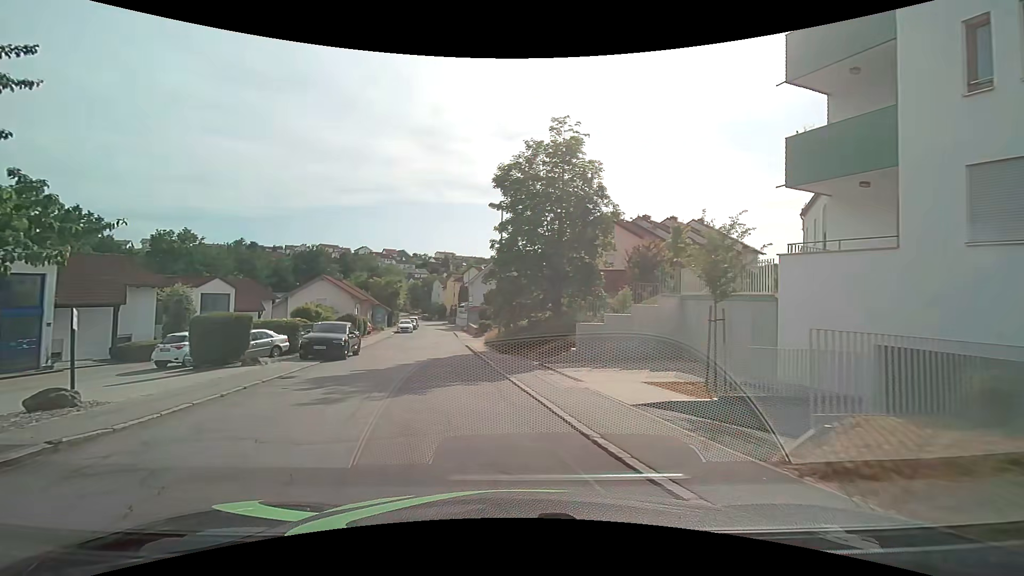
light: Day
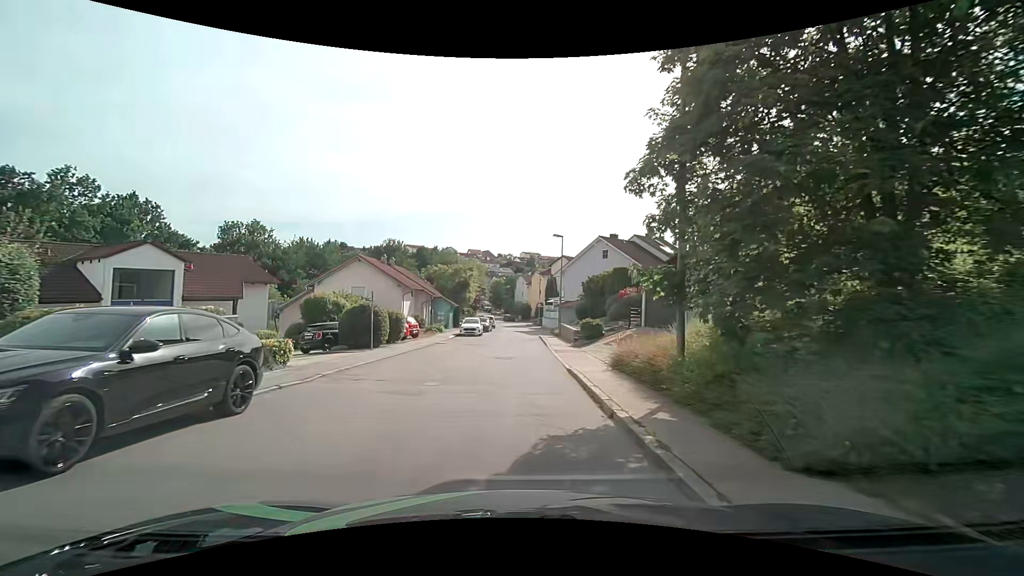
(-1.9, +18.1) m; -10°
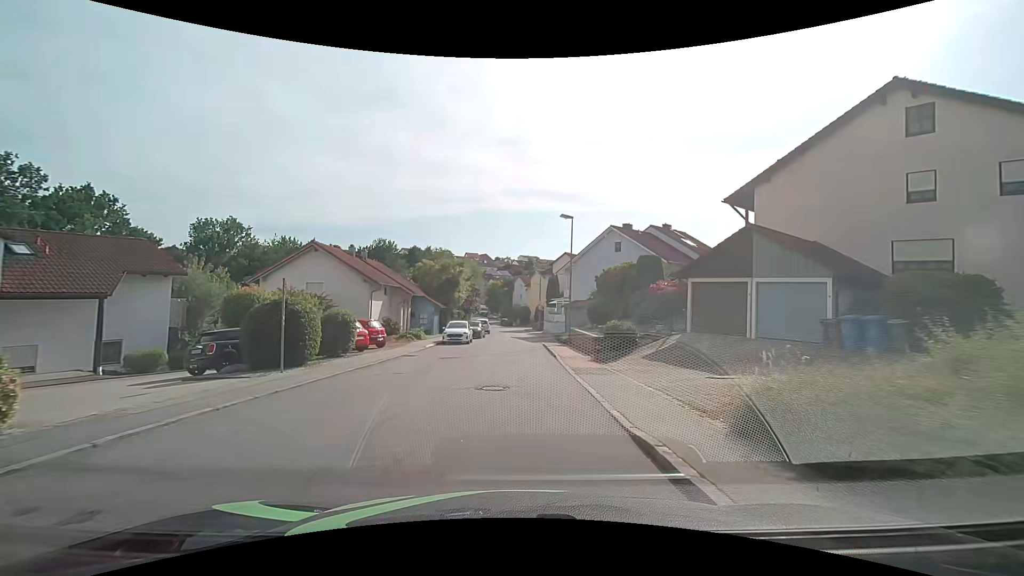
(0.0, +8.3) m; 0°
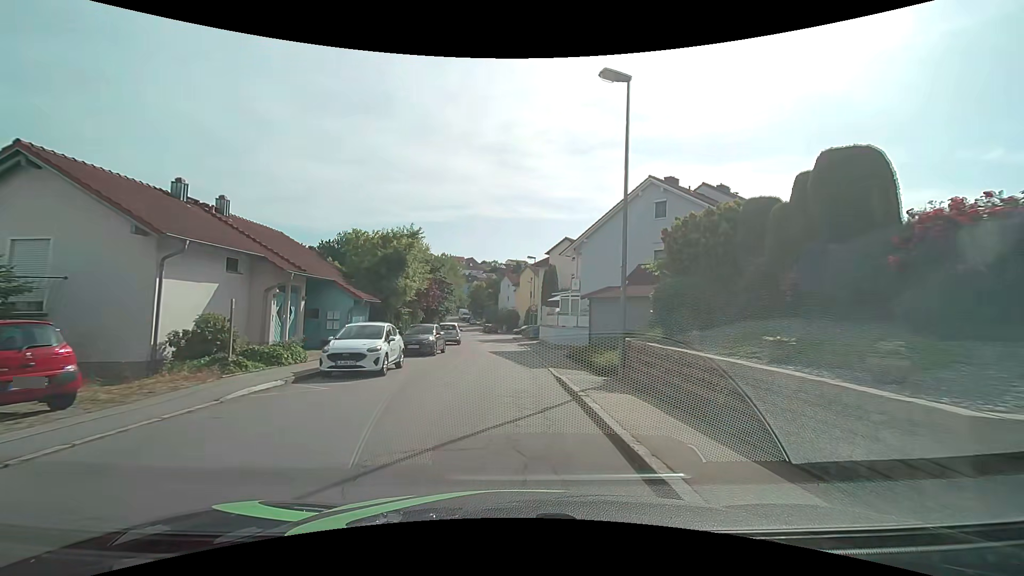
(+0.2, +17.9) m; +1°
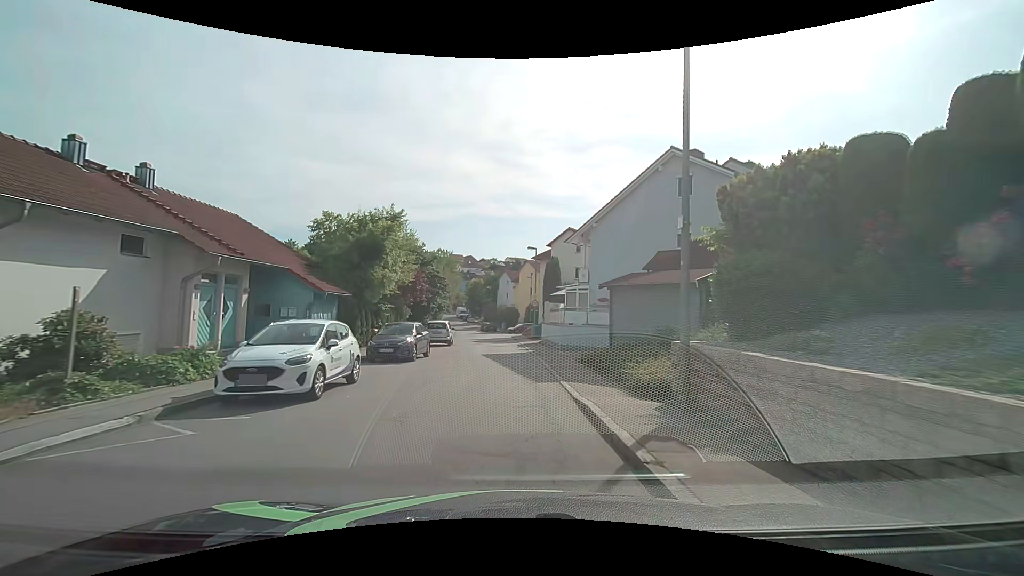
(0.0, +4.6) m; 0°
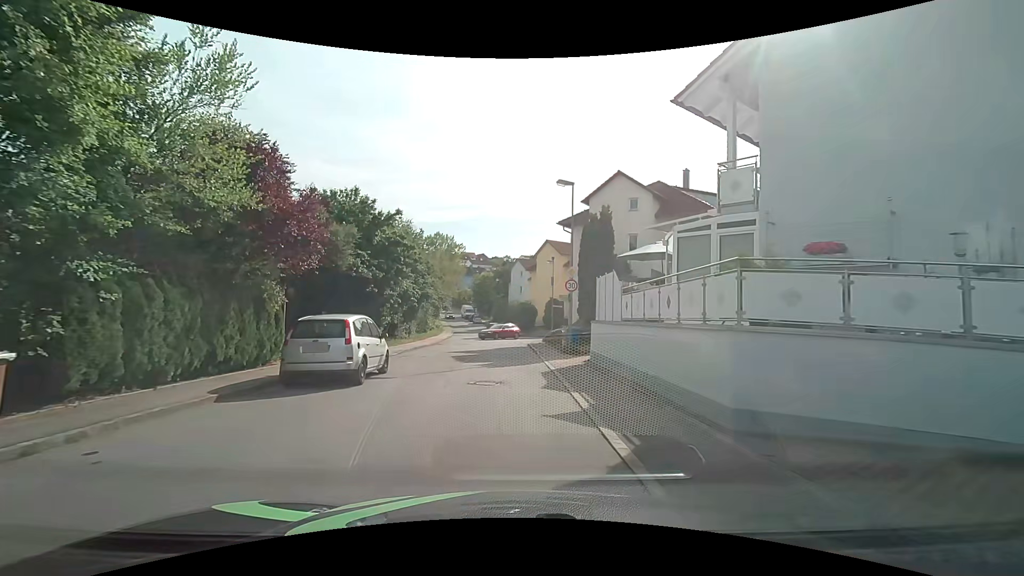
(-0.2, +19.6) m; -2°
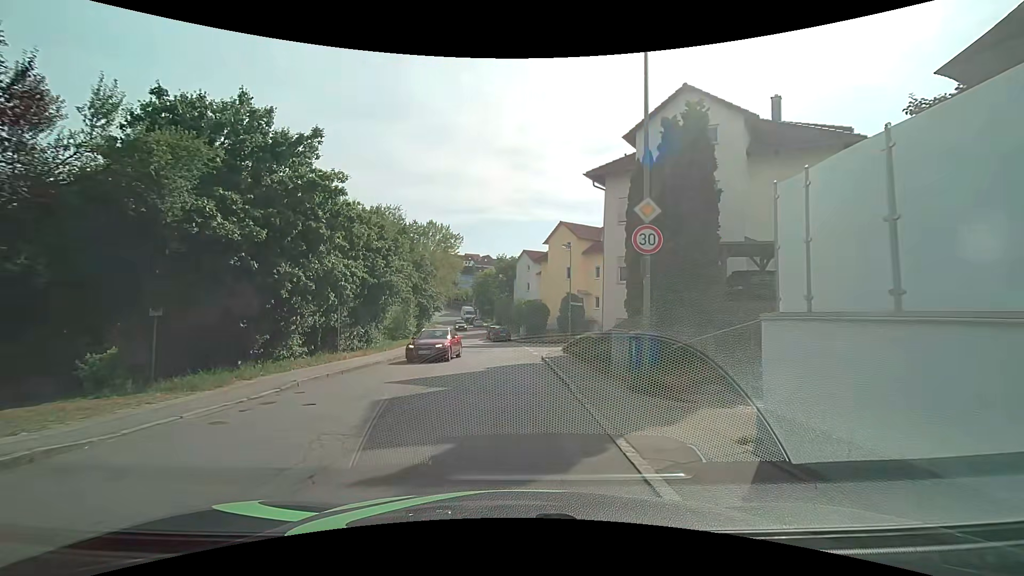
(+0.1, +12.4) m; 0°
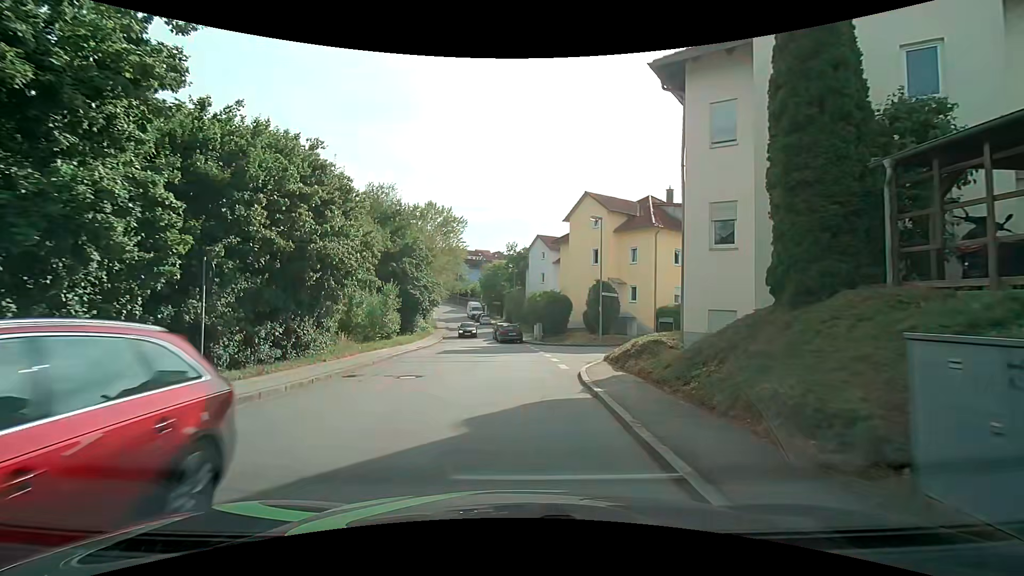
(-0.2, +10.1) m; -2°
(0, +10) (0, +20) (-1, +30) (-3, +40) (-4, +50) (-3, +60) (-5, +69) (-9, +79) (-11, +89) (-12, +98) m
